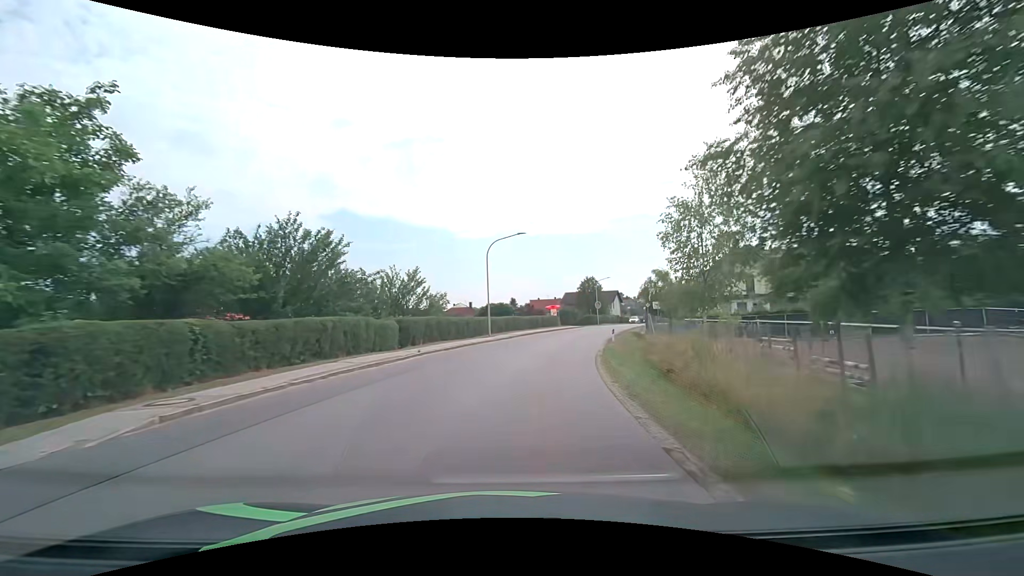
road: tertiary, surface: asphalt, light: Day
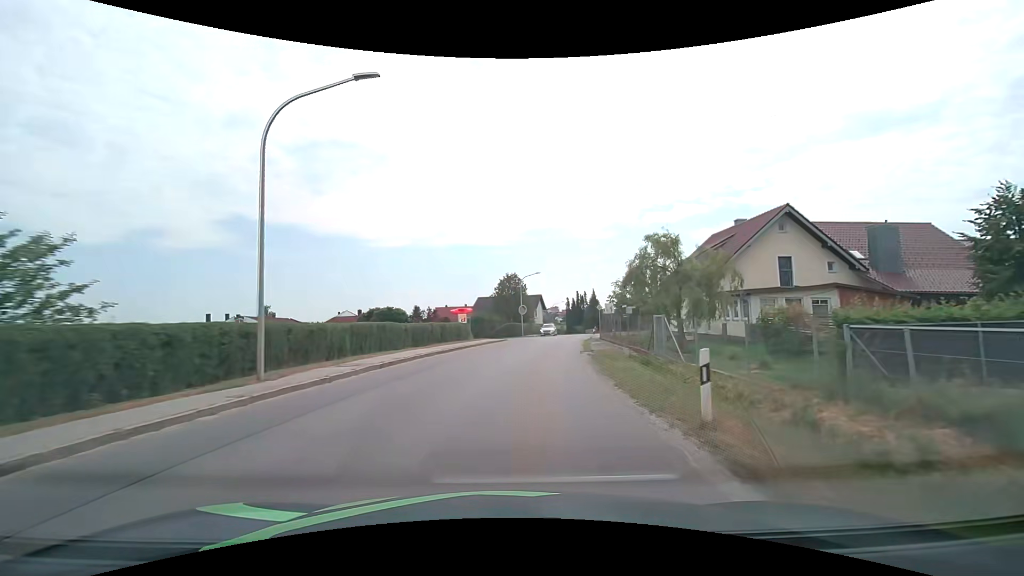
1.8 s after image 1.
(+2.1, +22.7) m; +10°
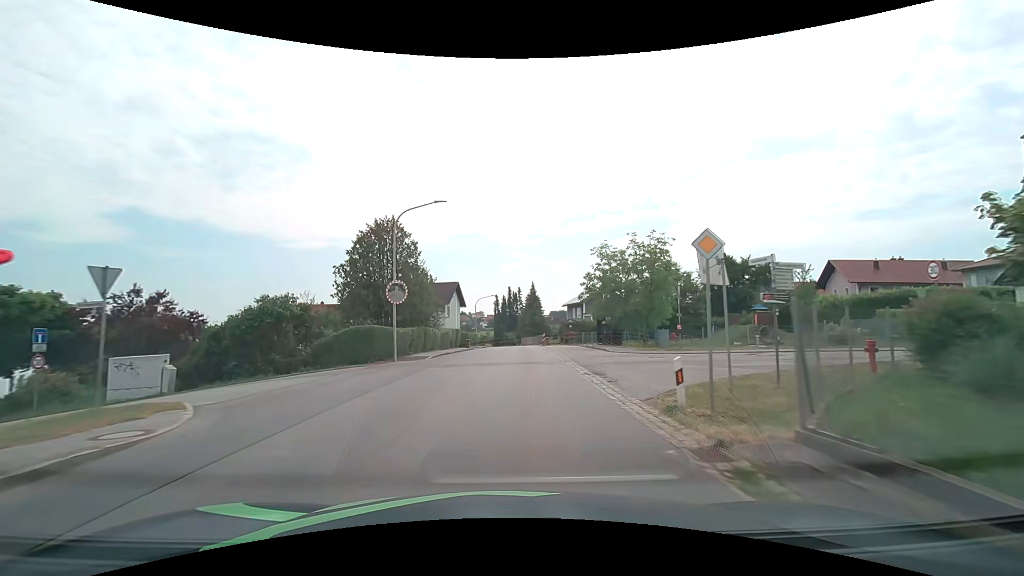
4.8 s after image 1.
(+3.7, +37.5) m; +9°
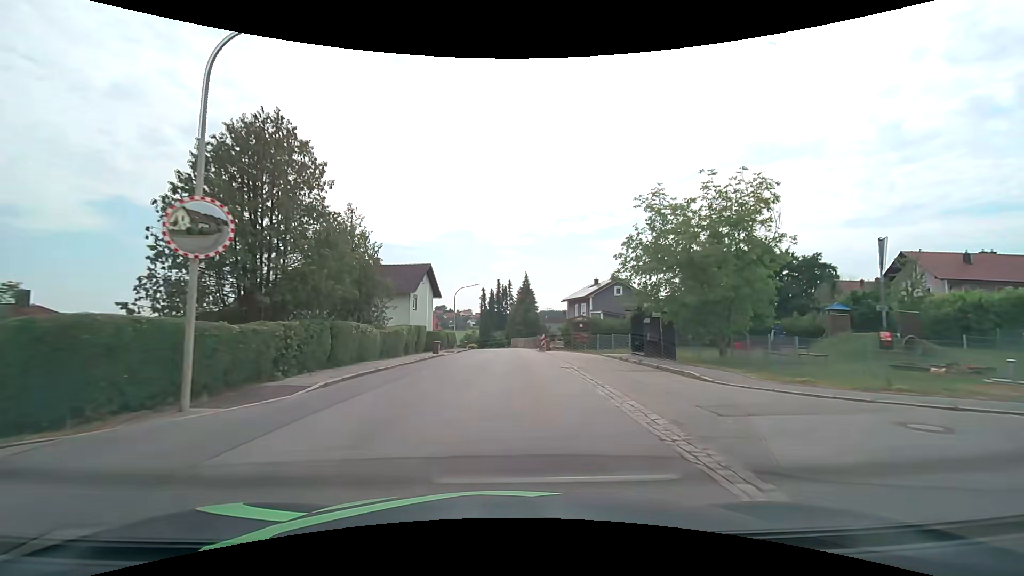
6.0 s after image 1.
(+0.1, +15.2) m; +1°
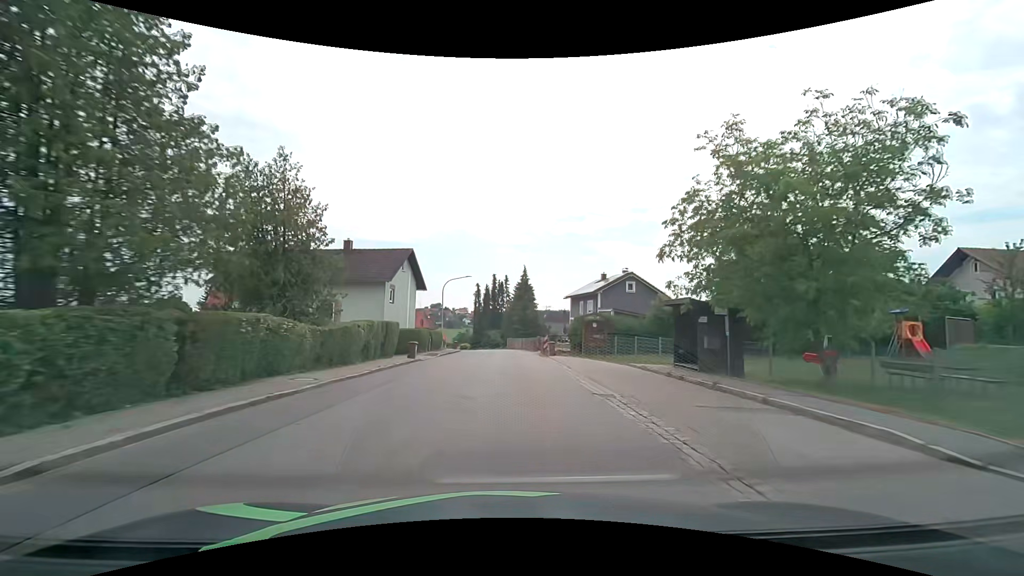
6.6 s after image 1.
(0.0, +7.6) m; +1°
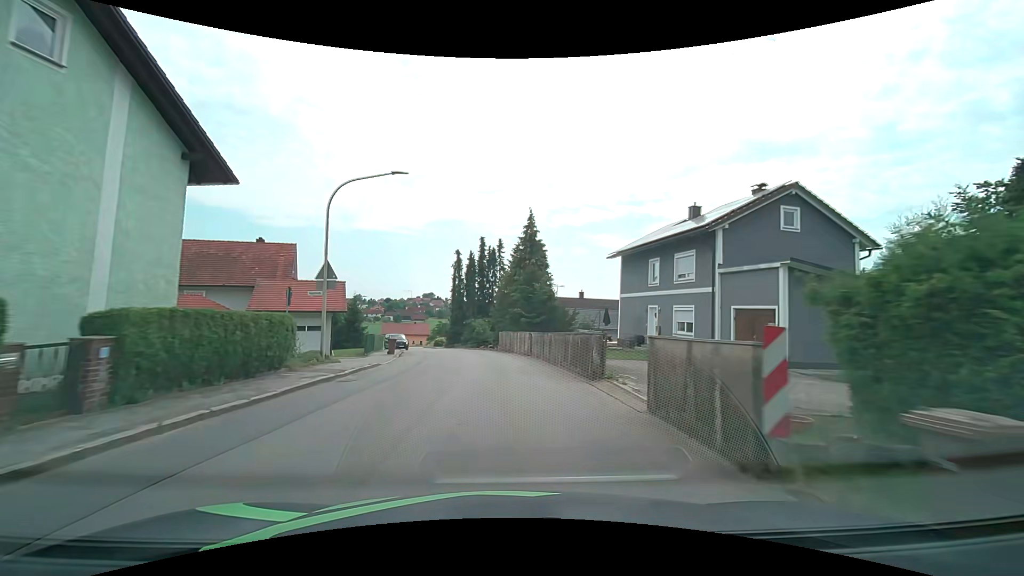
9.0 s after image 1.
(+0.3, +30.7) m; 0°
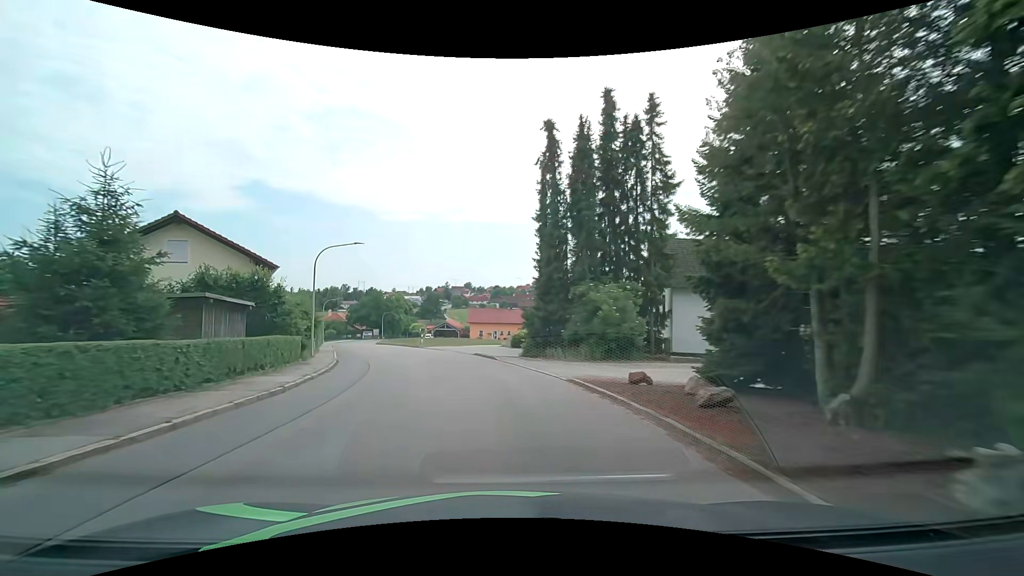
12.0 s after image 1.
(-2.2, +38.6) m; -12°
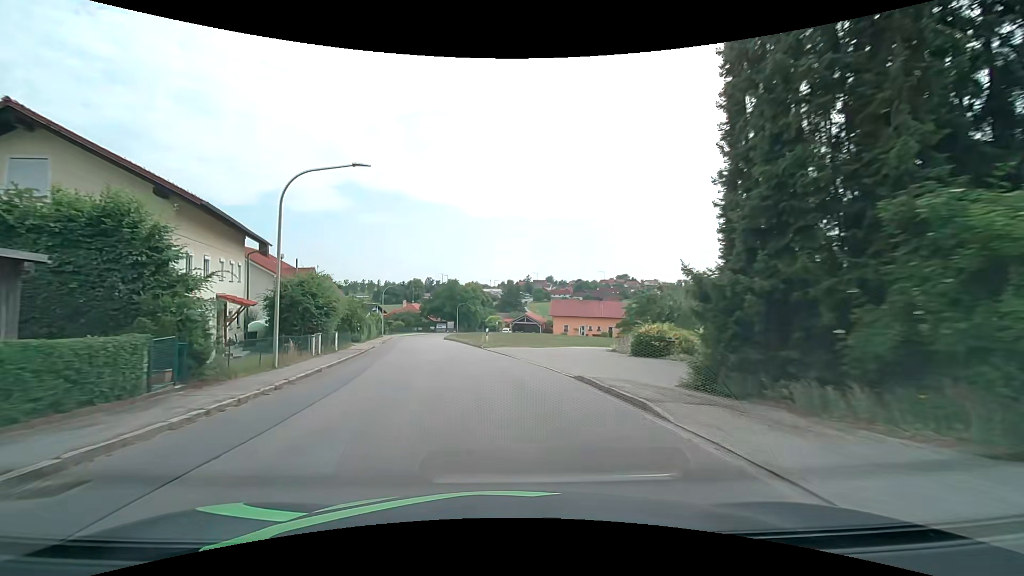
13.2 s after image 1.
(-1.3, +15.4) m; -10°
(0, +10) (-2, +20) (-4, +30) (-5, +40) (-7, +49) (-9, +59) (-11, +69) (-12, +79) (-12, +89) (-11, +99) m
